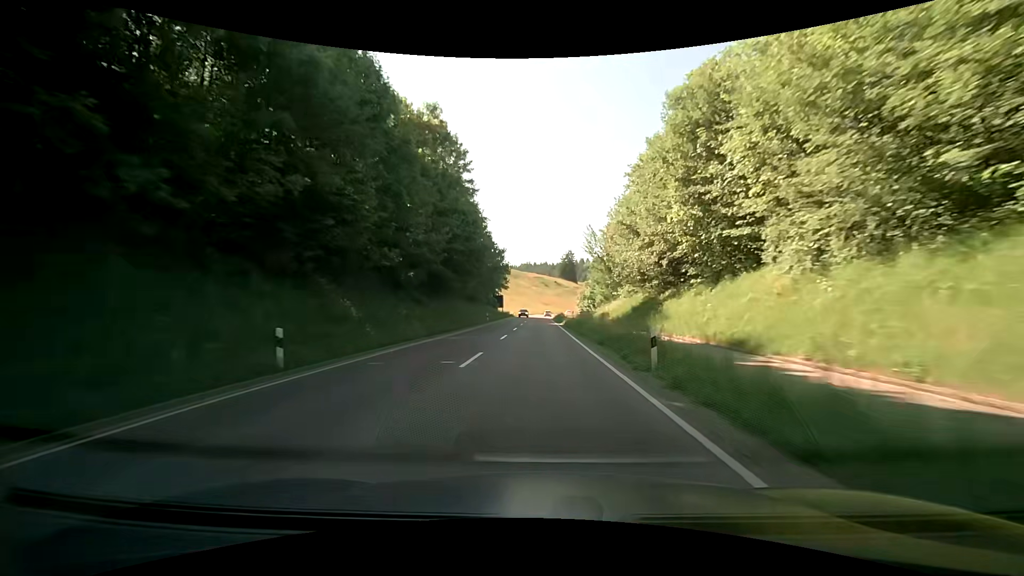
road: primary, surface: asphalt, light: Day
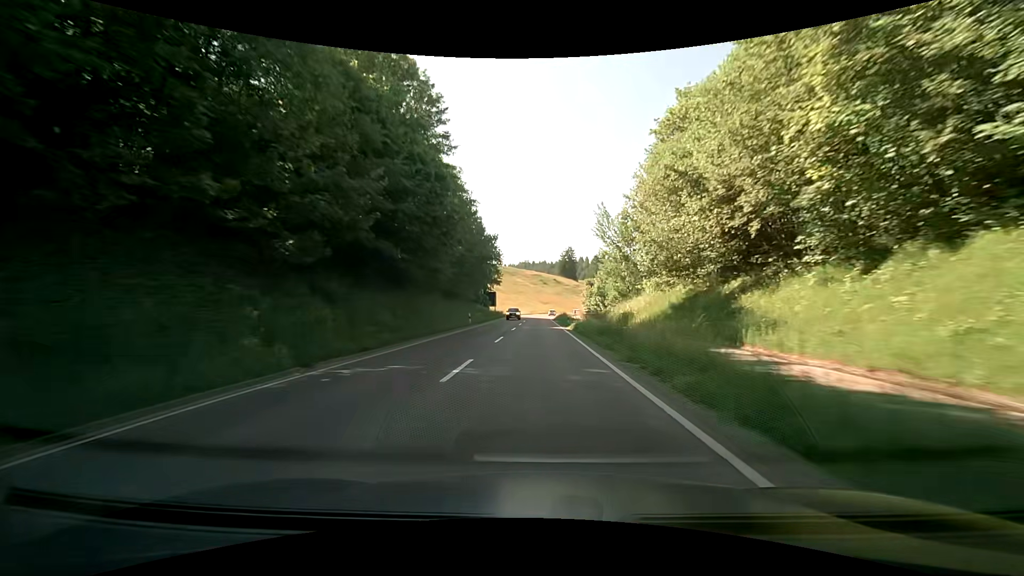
(0.0, +14.6) m; 0°
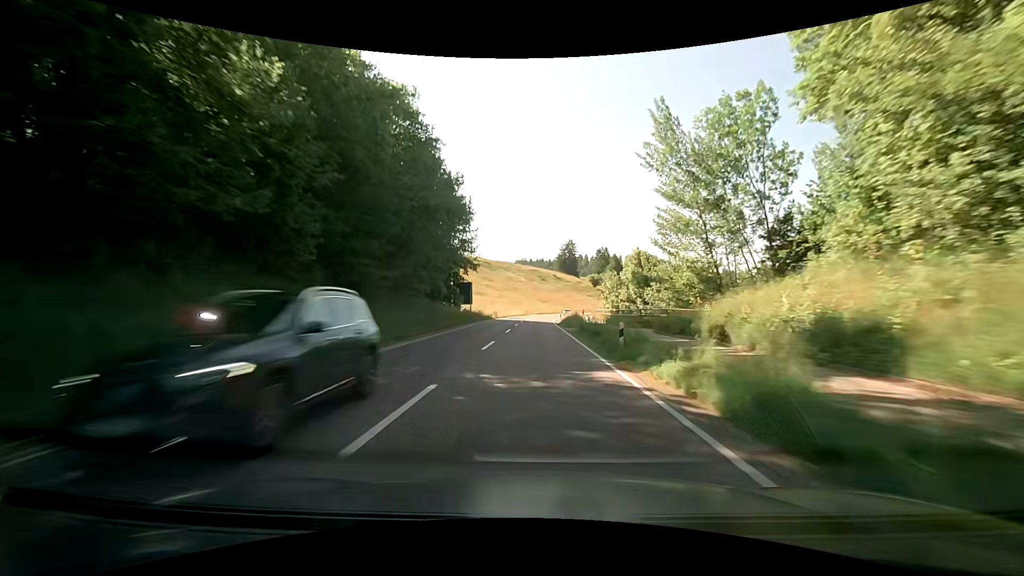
(+0.1, +29.5) m; +1°
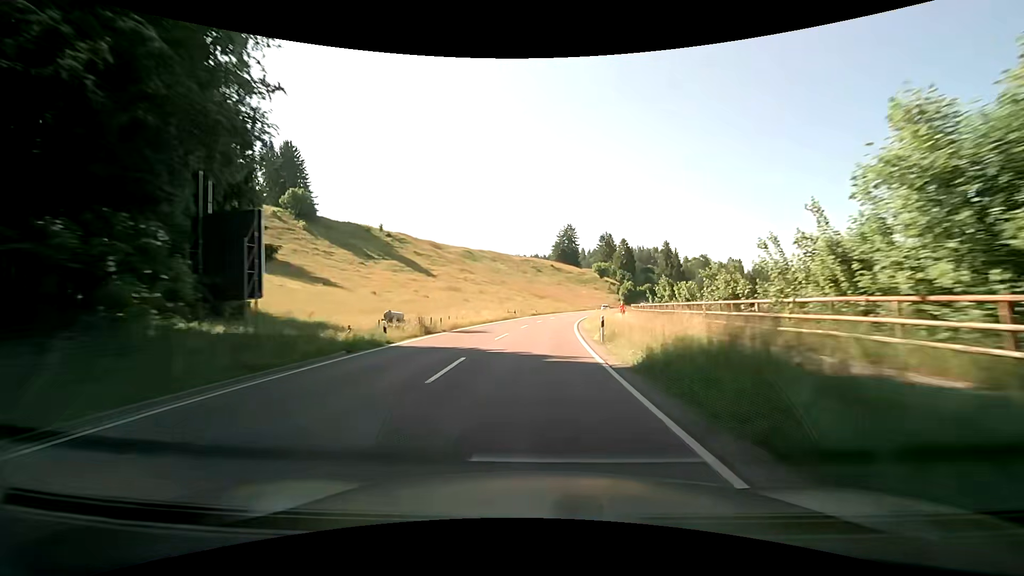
(-0.3, +43.7) m; -1°
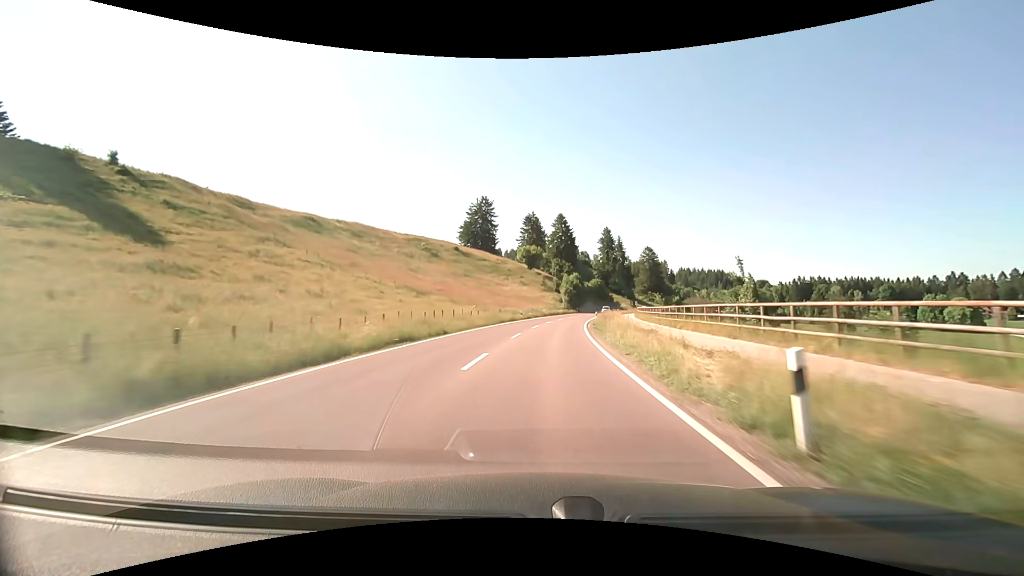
(+1.8, +69.6) m; +5°
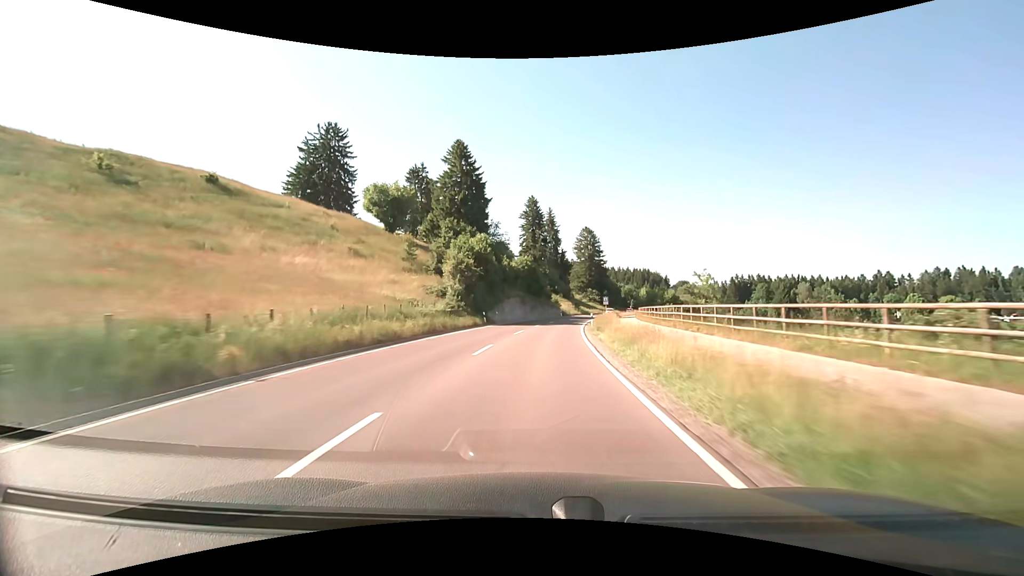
(+5.4, +68.6) m; +9°
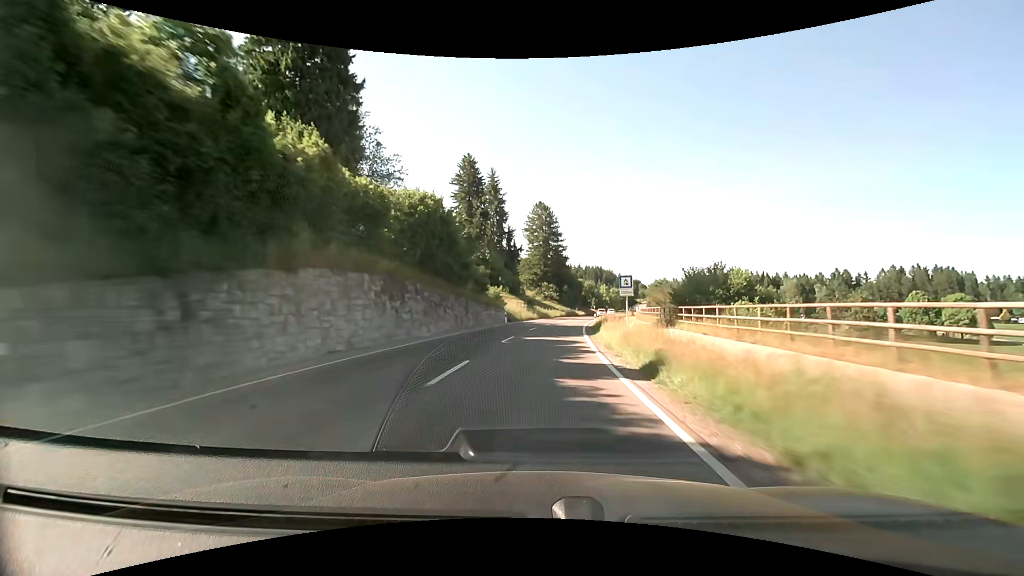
(+1.9, +41.5) m; +5°
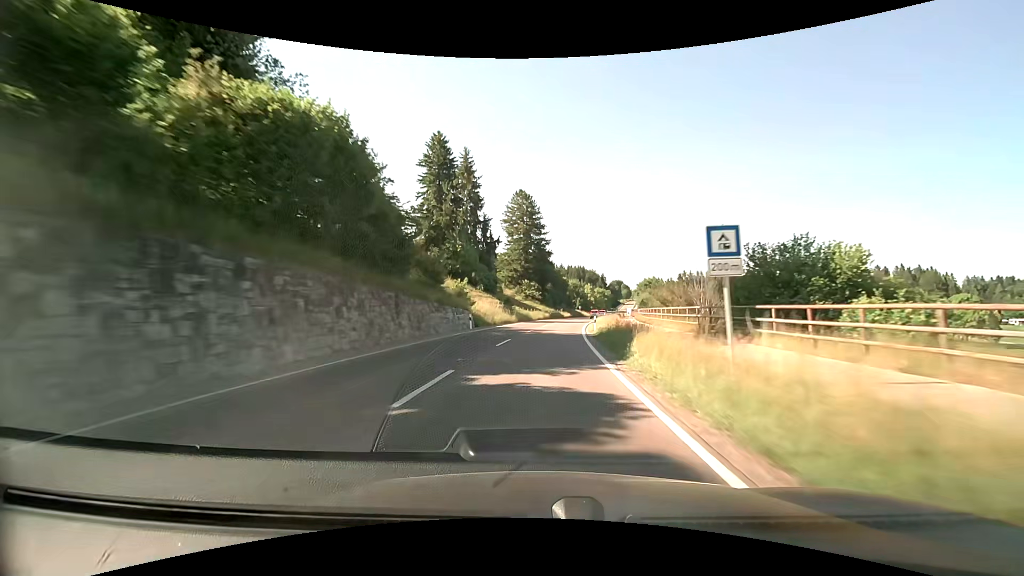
(+0.2, +13.9) m; +2°
